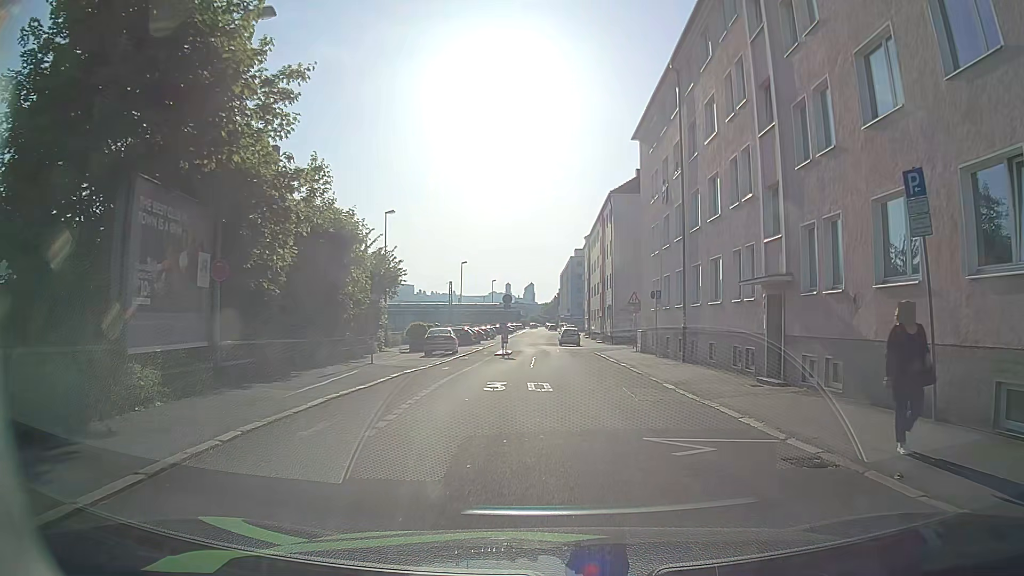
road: residential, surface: asphalt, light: Day
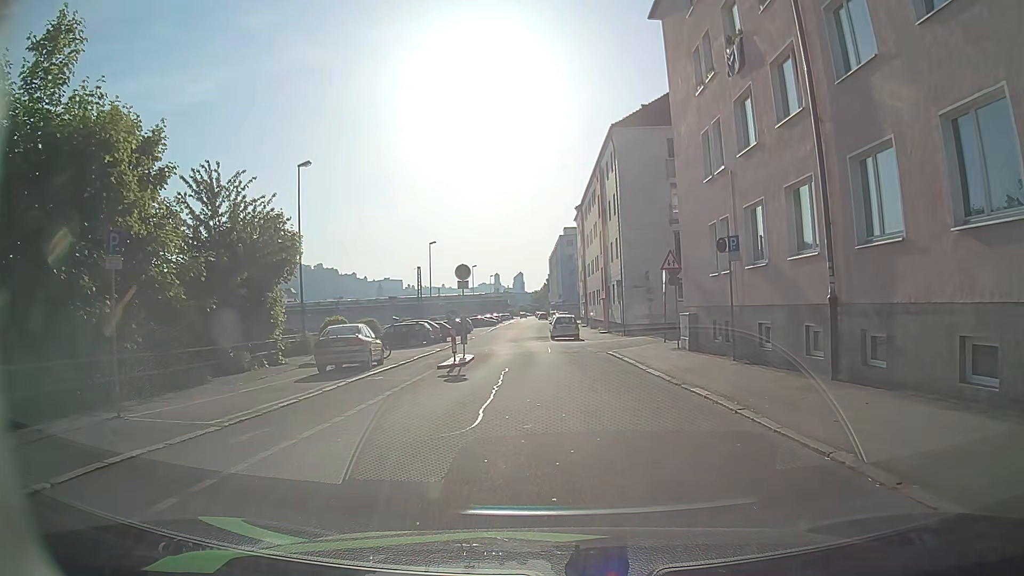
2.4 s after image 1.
(-0.2, +15.6) m; +1°
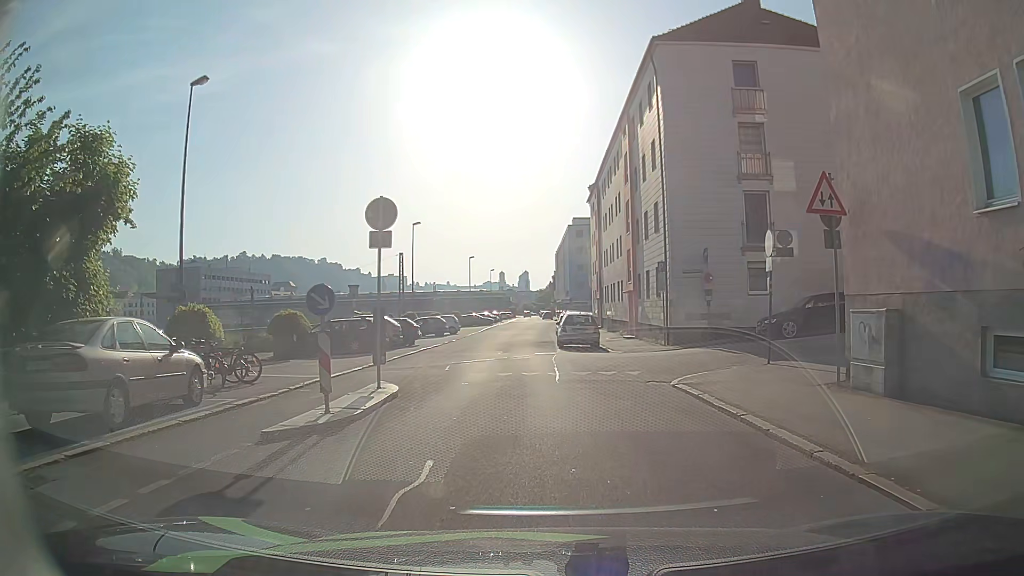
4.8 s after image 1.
(-0.3, +13.2) m; -1°
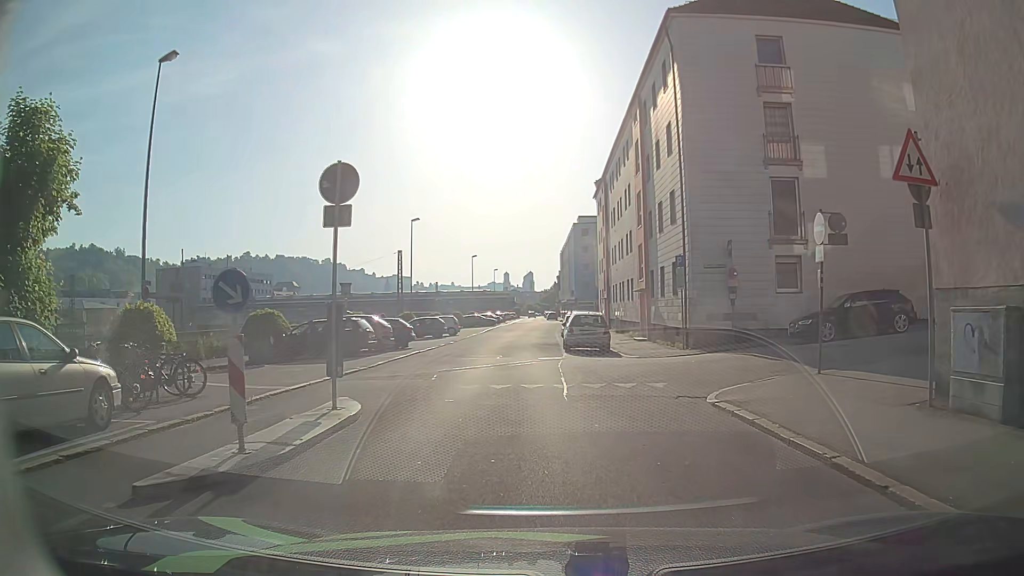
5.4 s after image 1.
(0.0, +2.8) m; 0°
